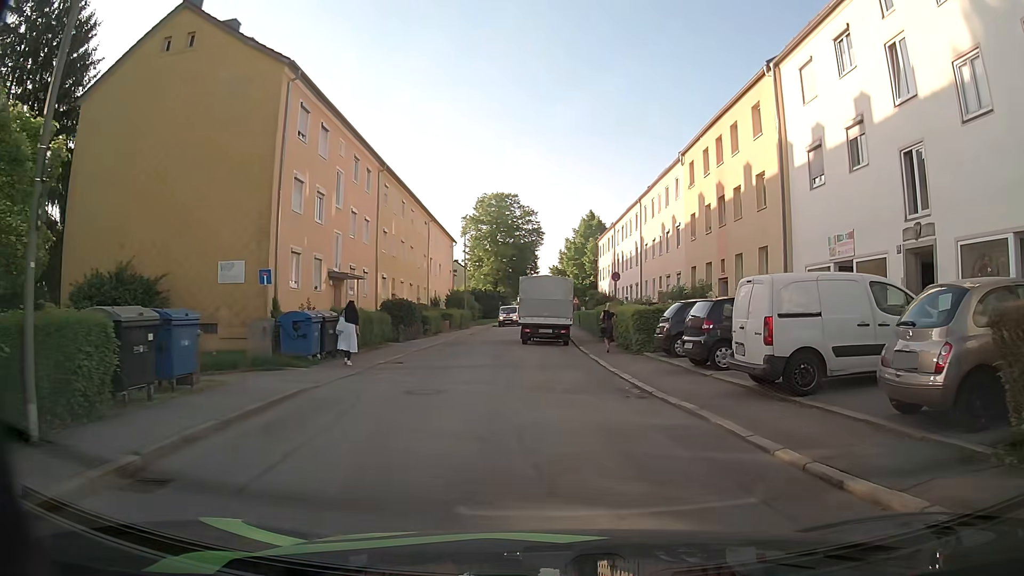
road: residential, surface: asphalt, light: Day
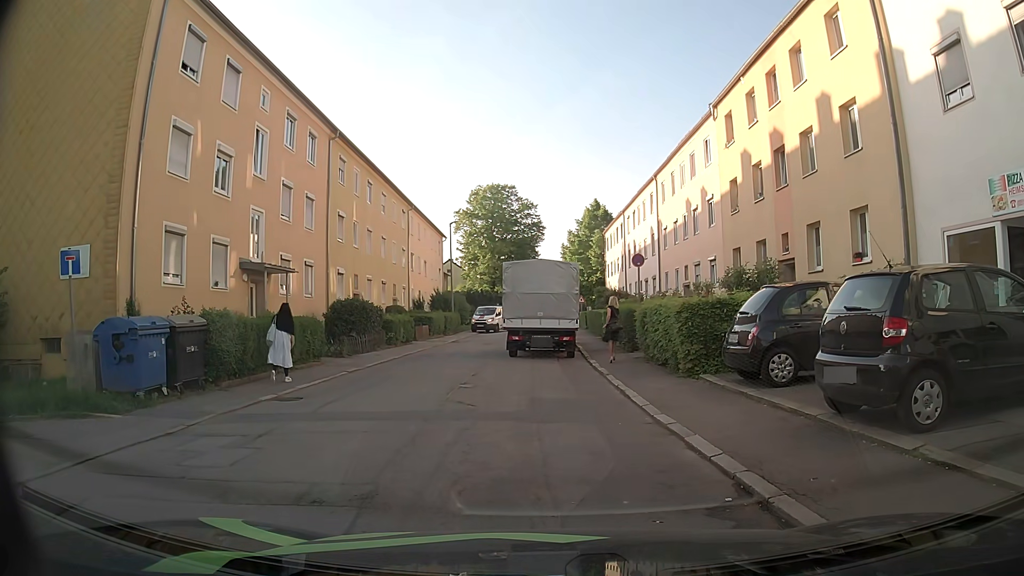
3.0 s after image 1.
(+0.1, +7.6) m; -1°
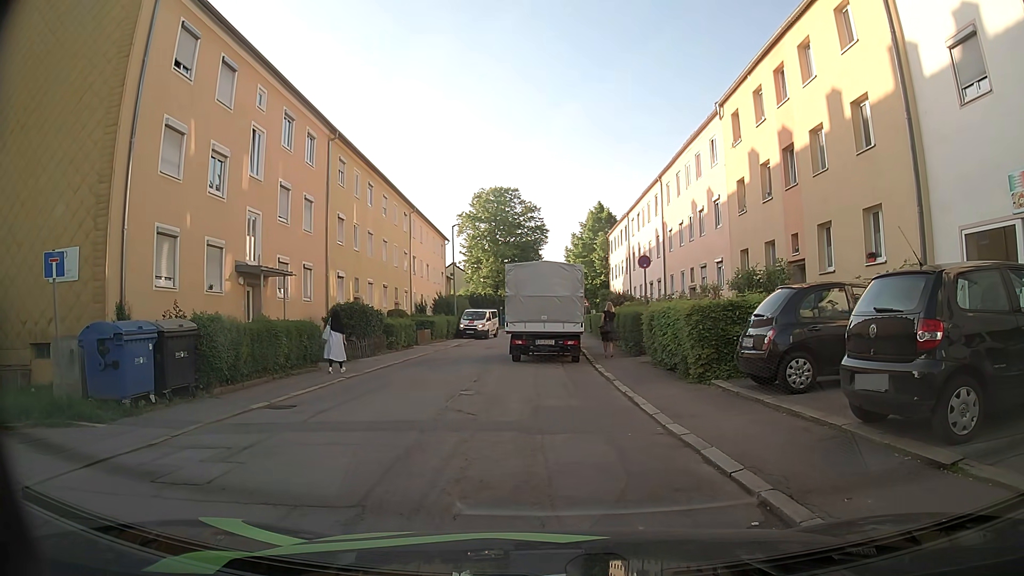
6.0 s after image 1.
(0.0, +0.6) m; 0°
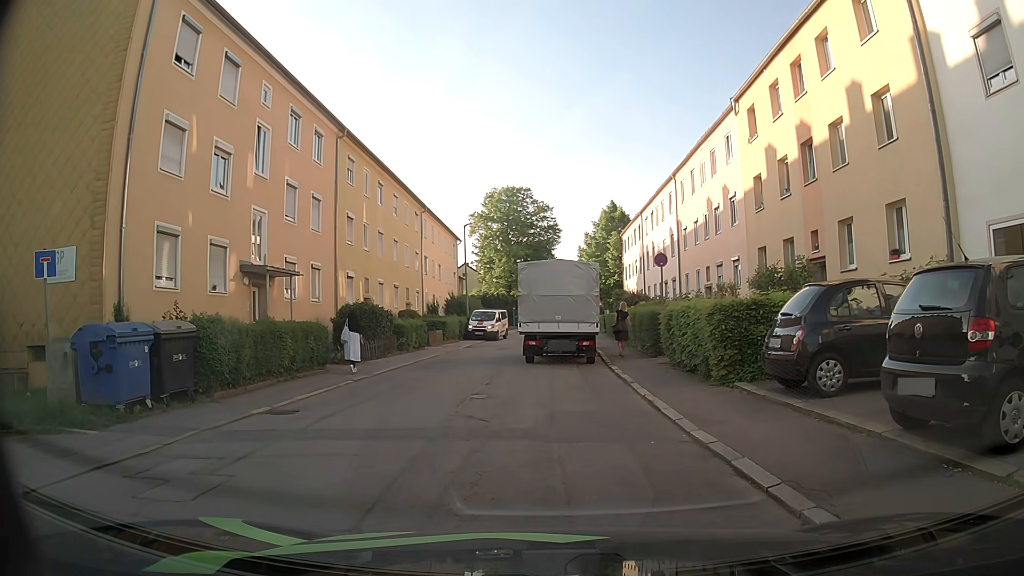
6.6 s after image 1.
(0.0, +0.6) m; 0°
